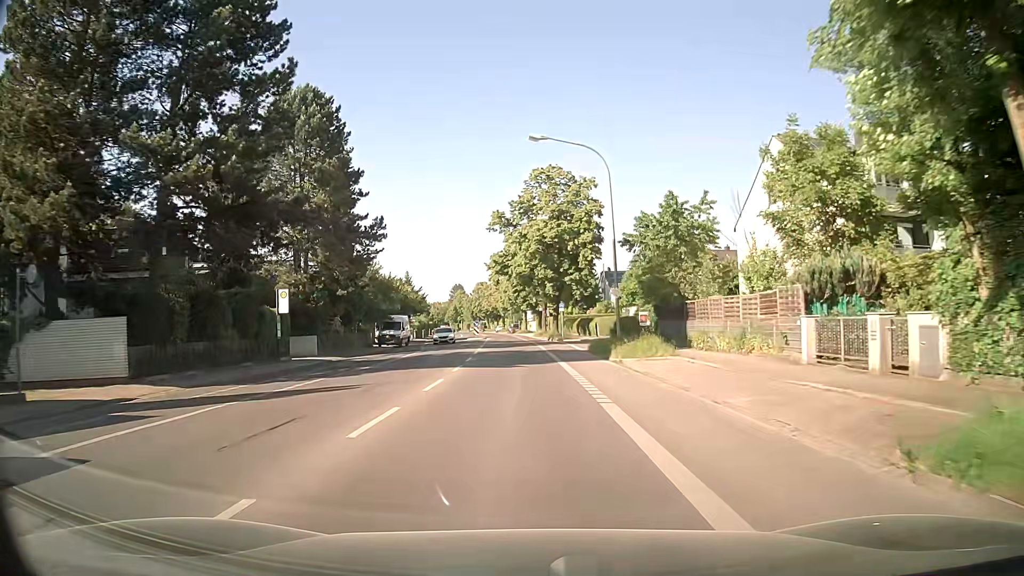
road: secondary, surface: asphalt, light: Day
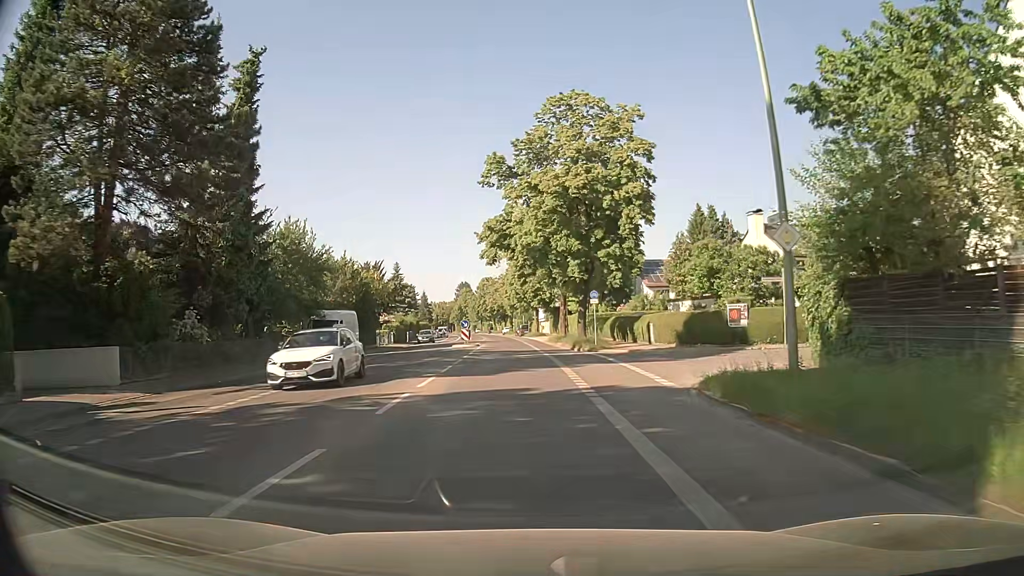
(-0.2, +21.5) m; -1°
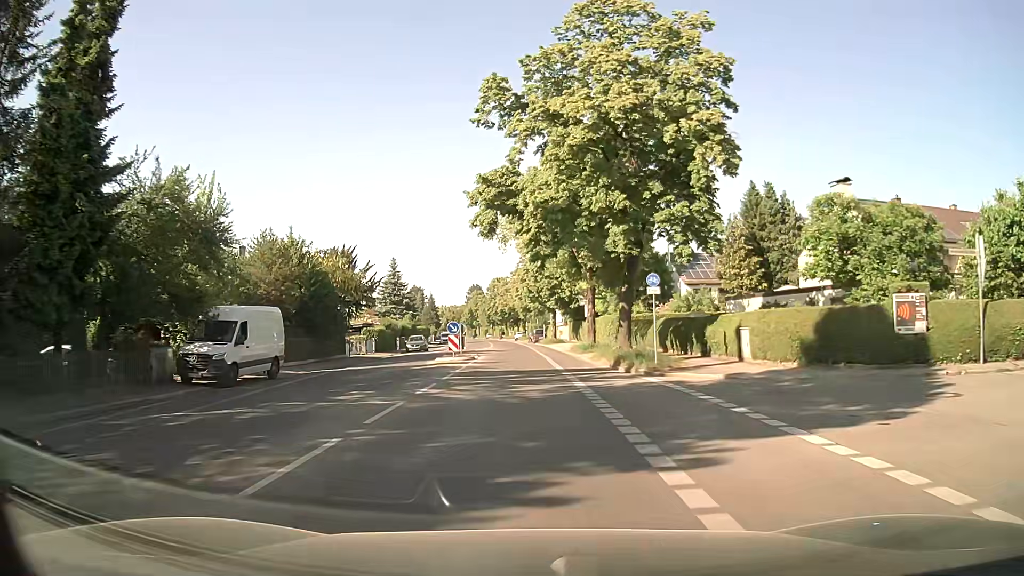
(-0.1, +14.3) m; -1°
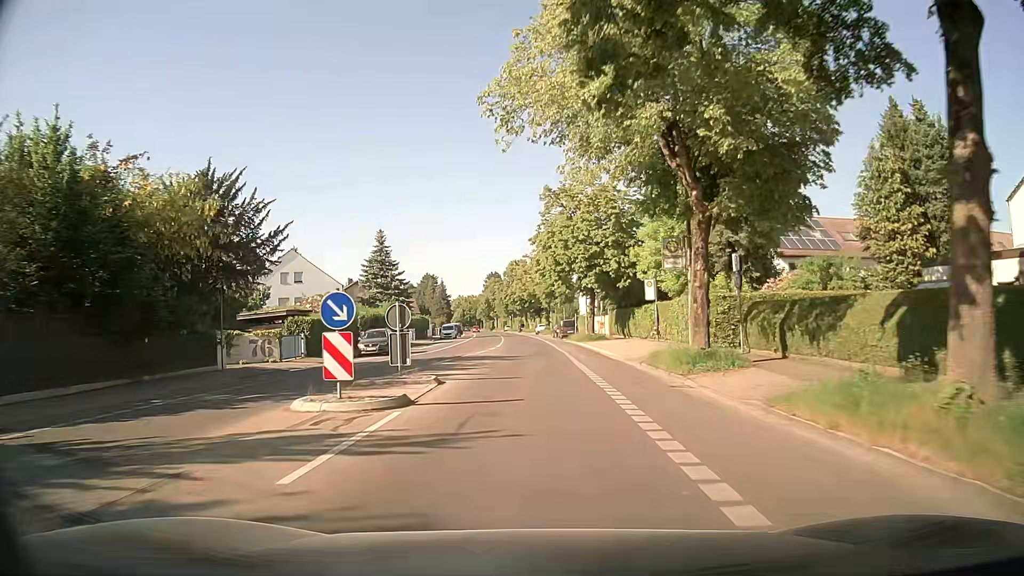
(-0.3, +22.5) m; -2°
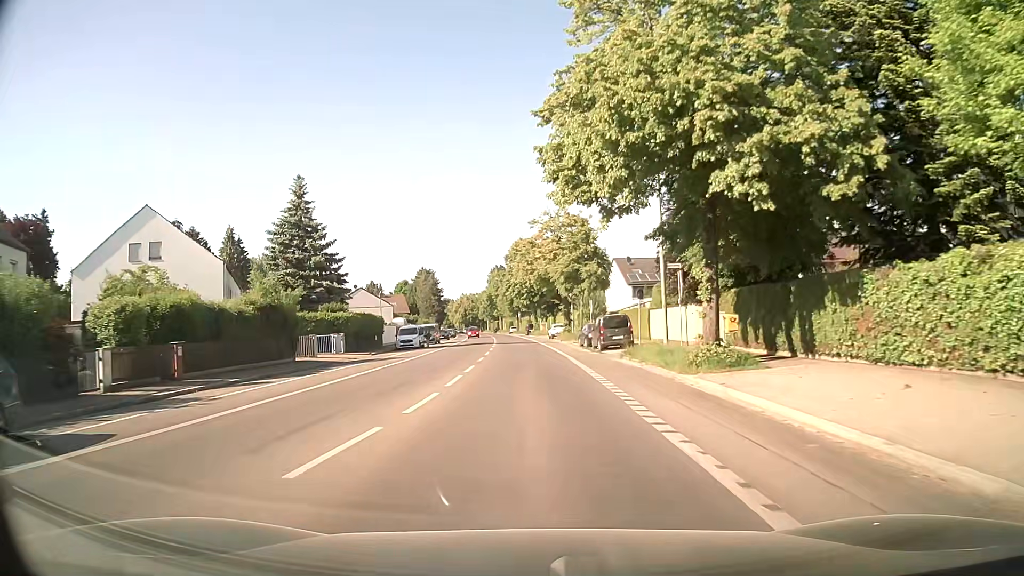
(-0.2, +31.6) m; -1°
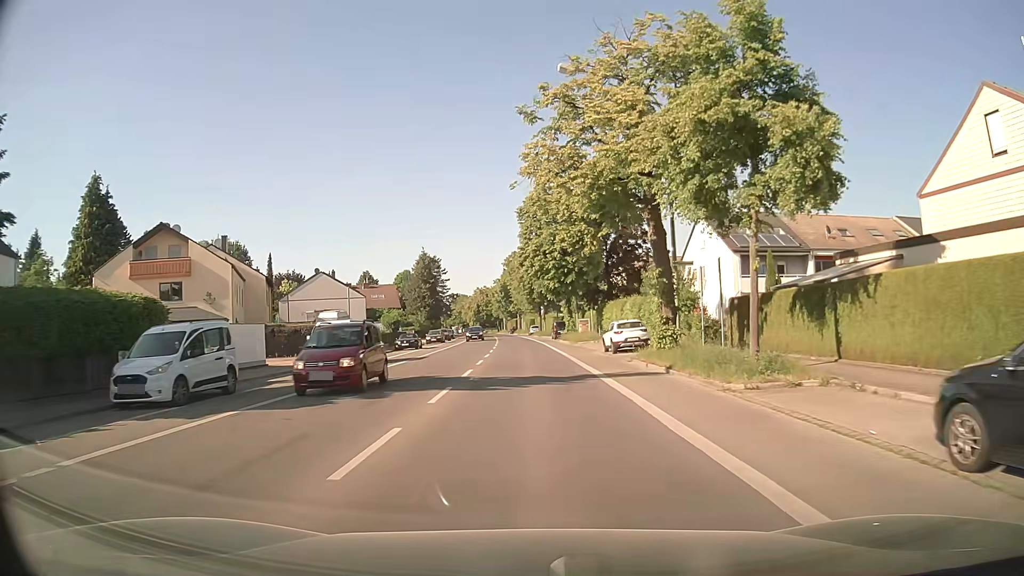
(-0.8, +37.8) m; -2°
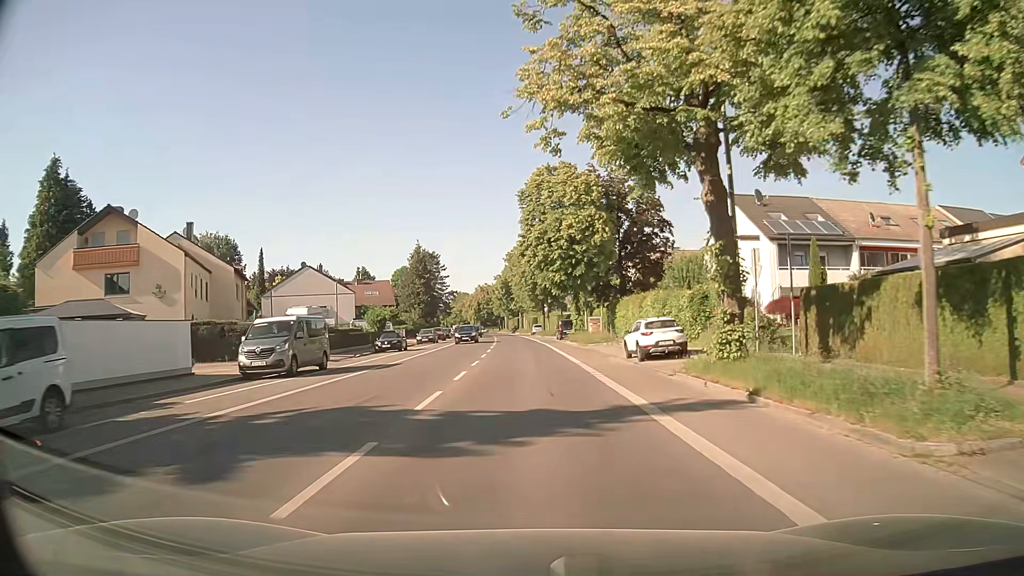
(0.0, +7.2) m; 0°
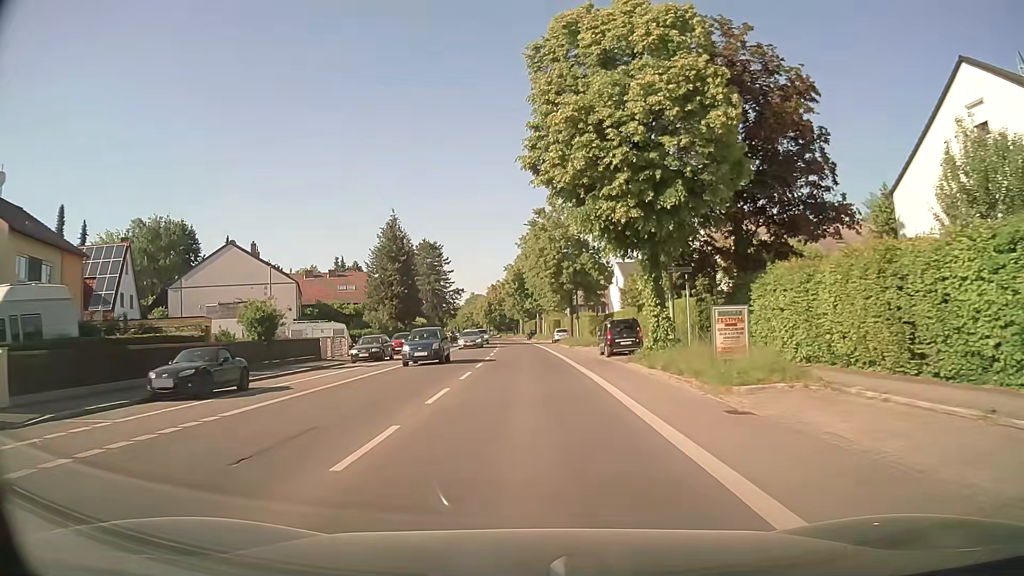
(-0.3, +28.1) m; -2°
(0, +10) (0, +20) (0, +30) (0, +40) (-1, +50) (-1, +60) (-1, +70) (-2, +80) (-3, +90) (-4, +100) m
